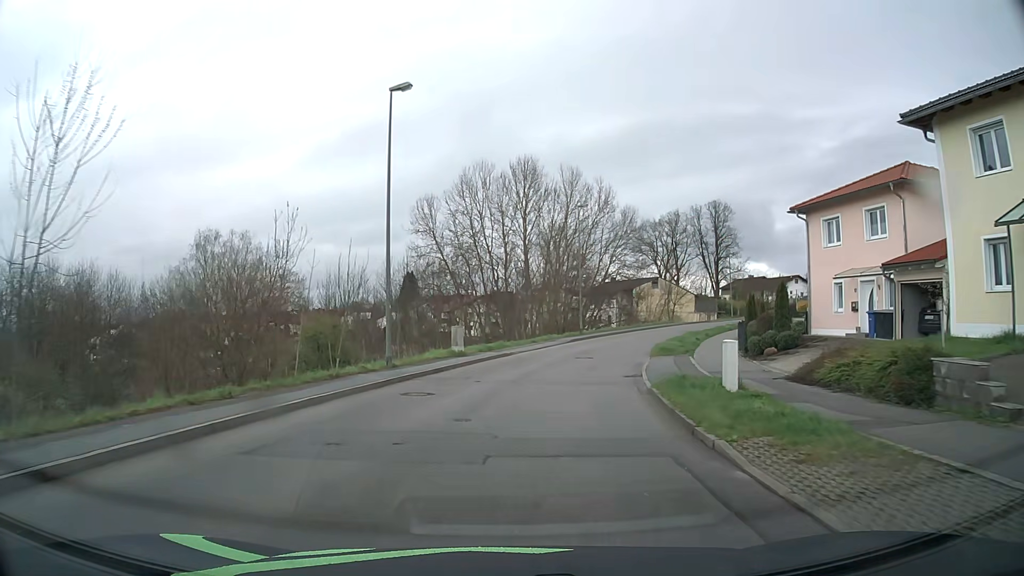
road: residential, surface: asphalt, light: Day
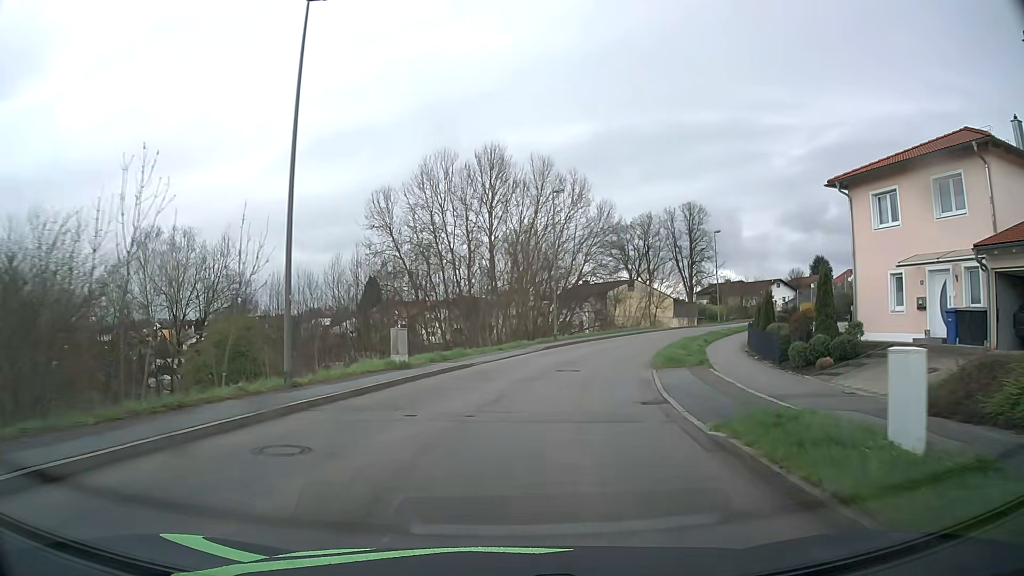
(+0.2, +7.4) m; +3°
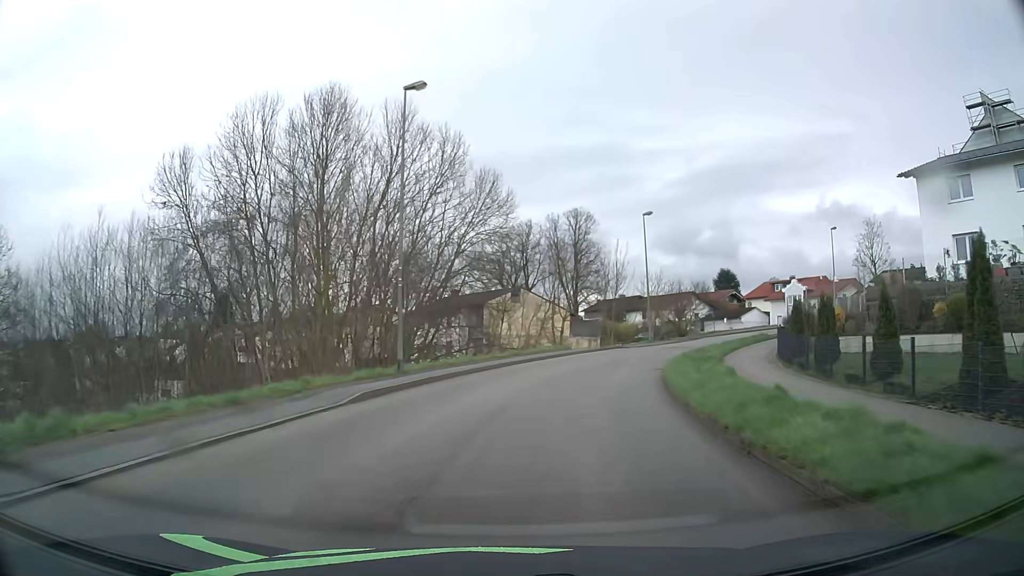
(+2.0, +22.1) m; +11°
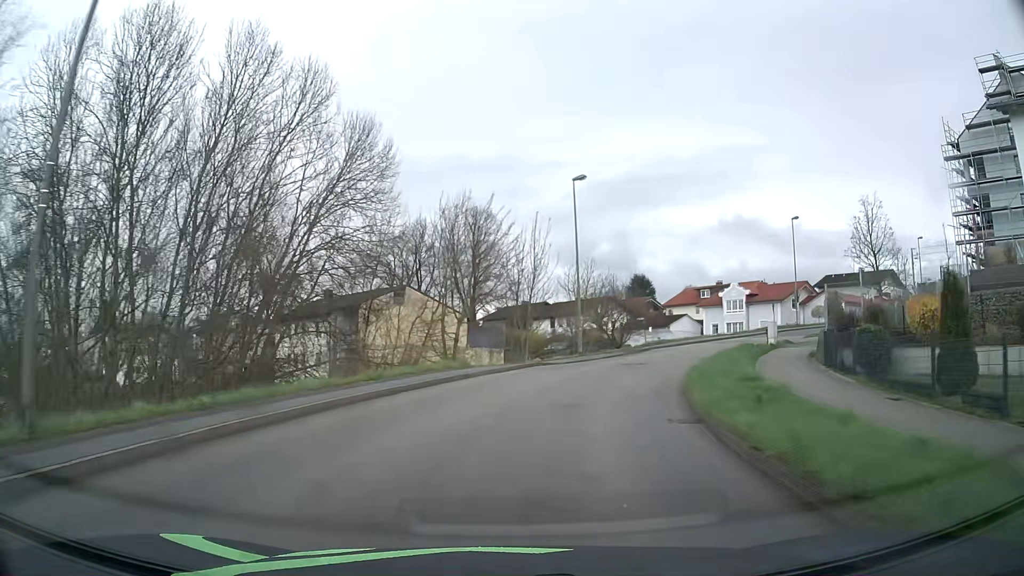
(+1.0, +14.5) m; +9°
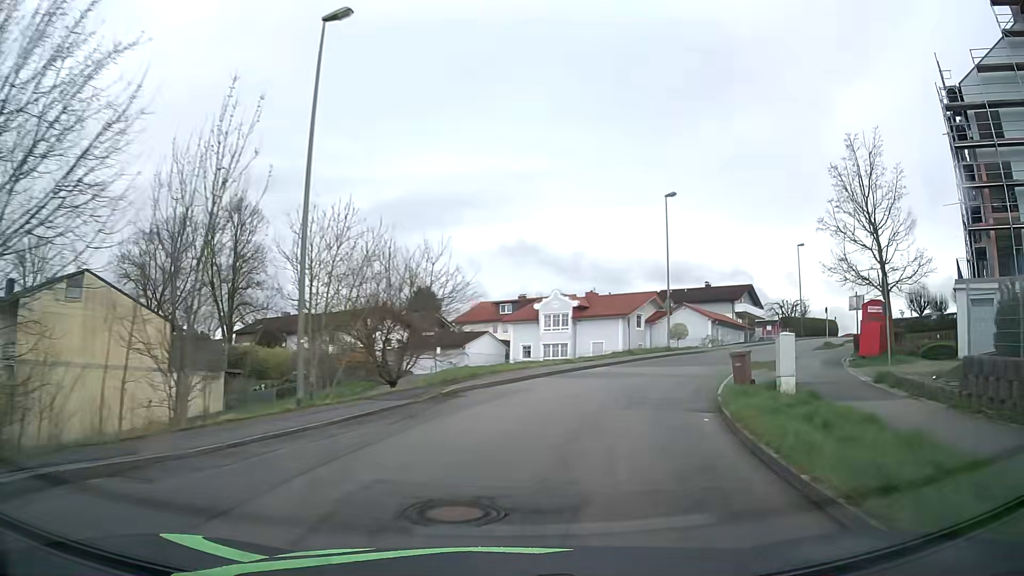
(+3.1, +20.9) m; +18°
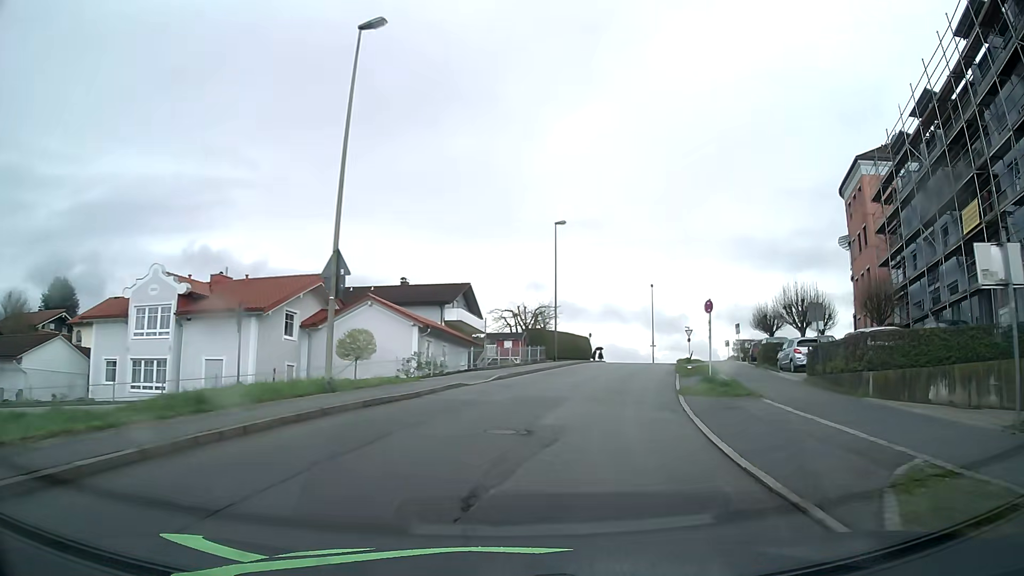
(+6.2, +25.3) m; +27°
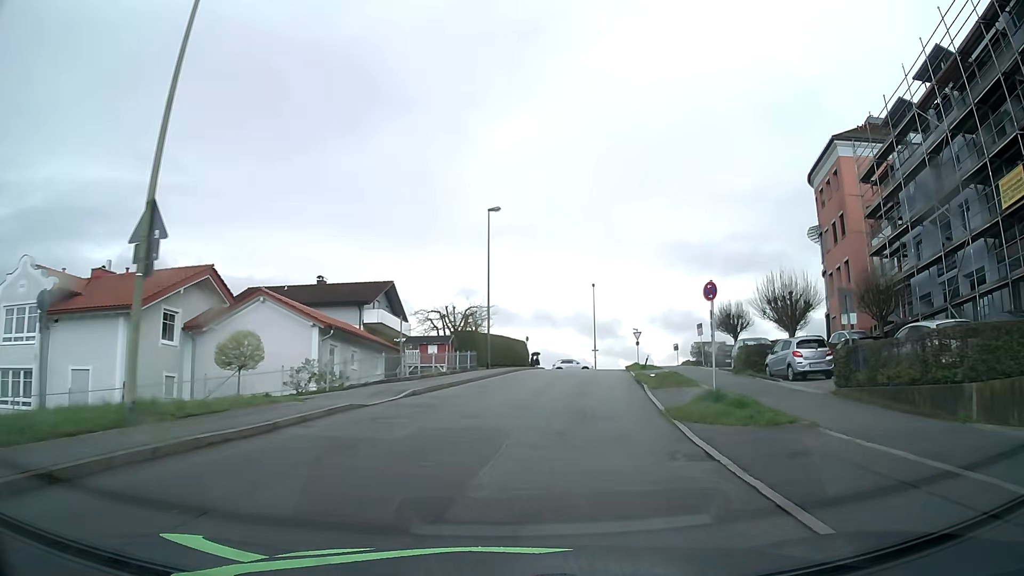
(+0.3, +6.4) m; +6°
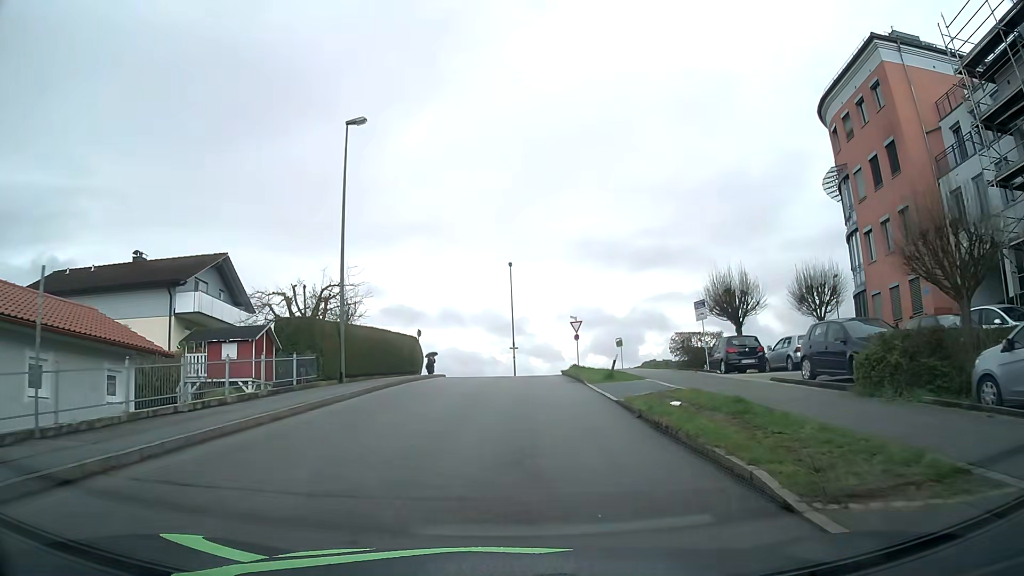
(+1.5, +16.6) m; +8°
